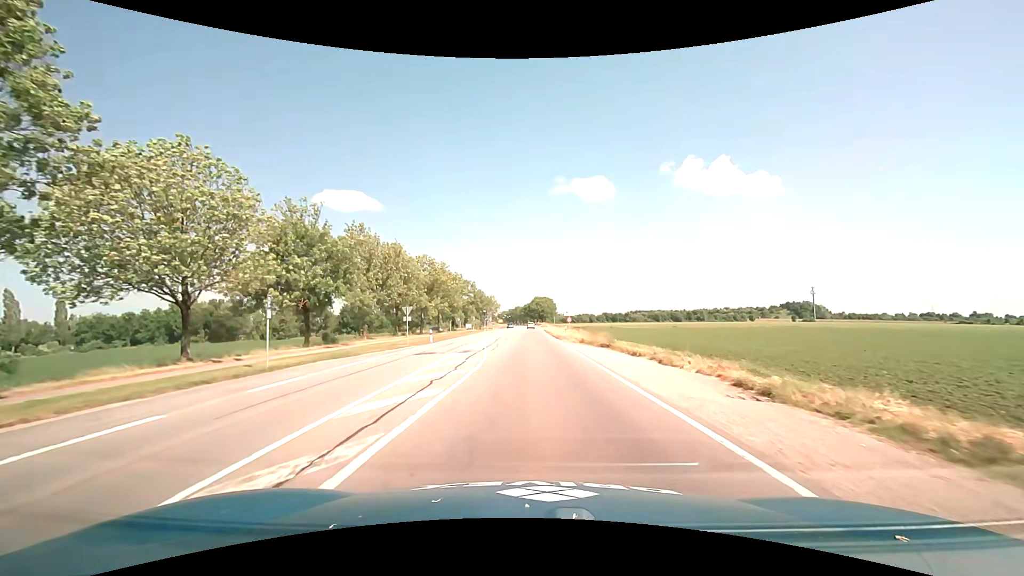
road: secondary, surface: asphalt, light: Day
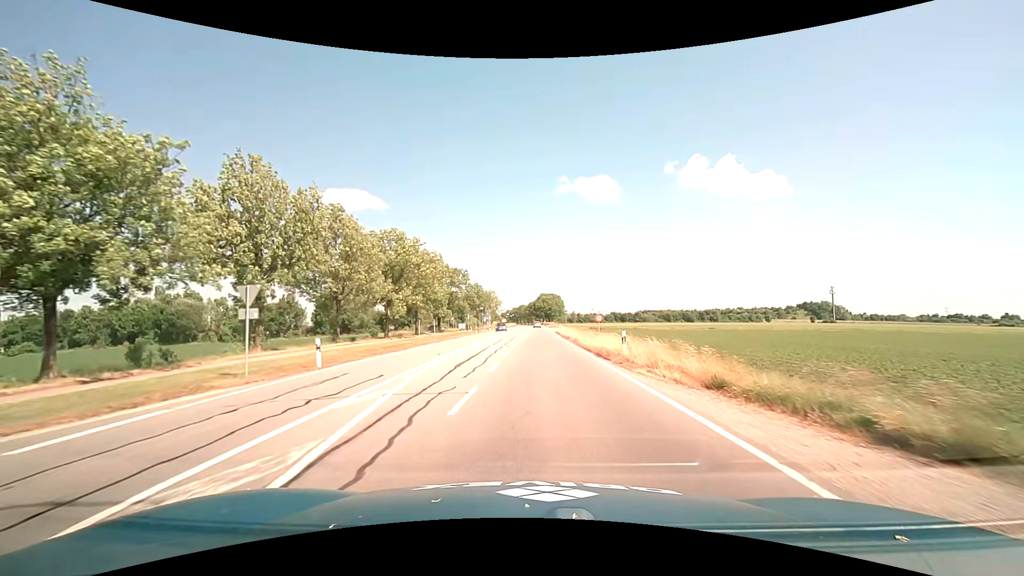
(-0.2, +23.0) m; -1°
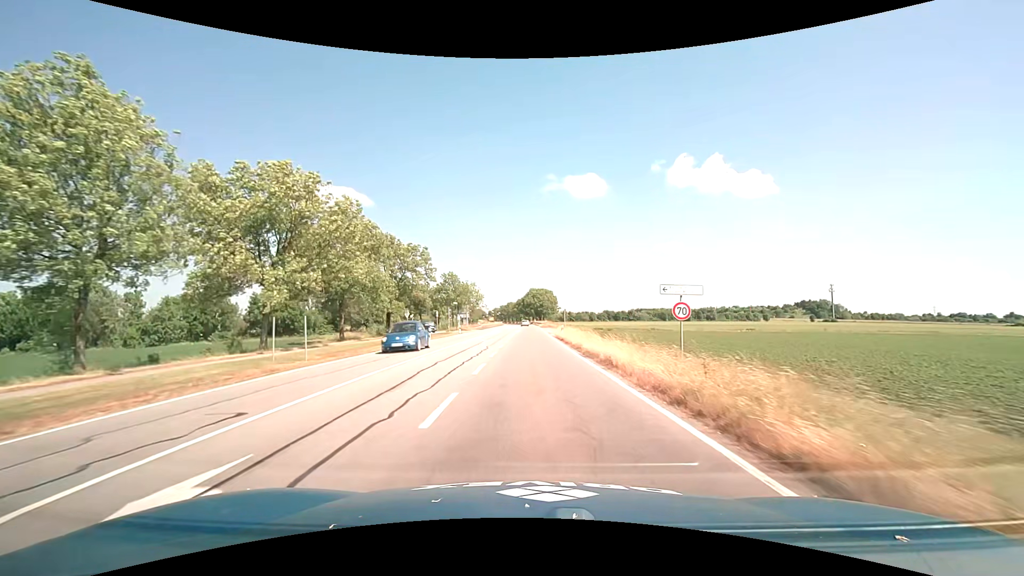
(+0.4, +25.2) m; +1°
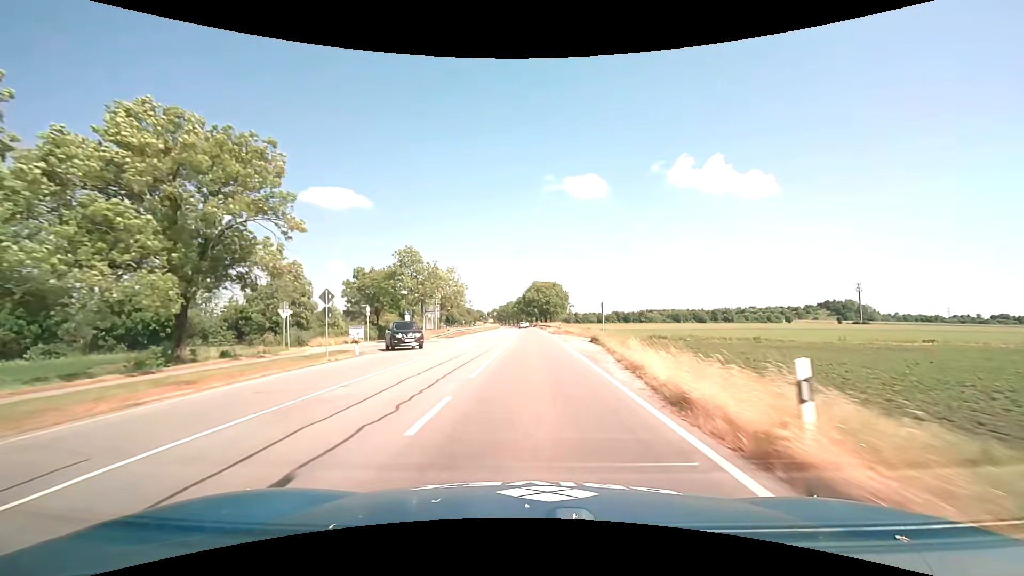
(+0.1, +37.5) m; 0°
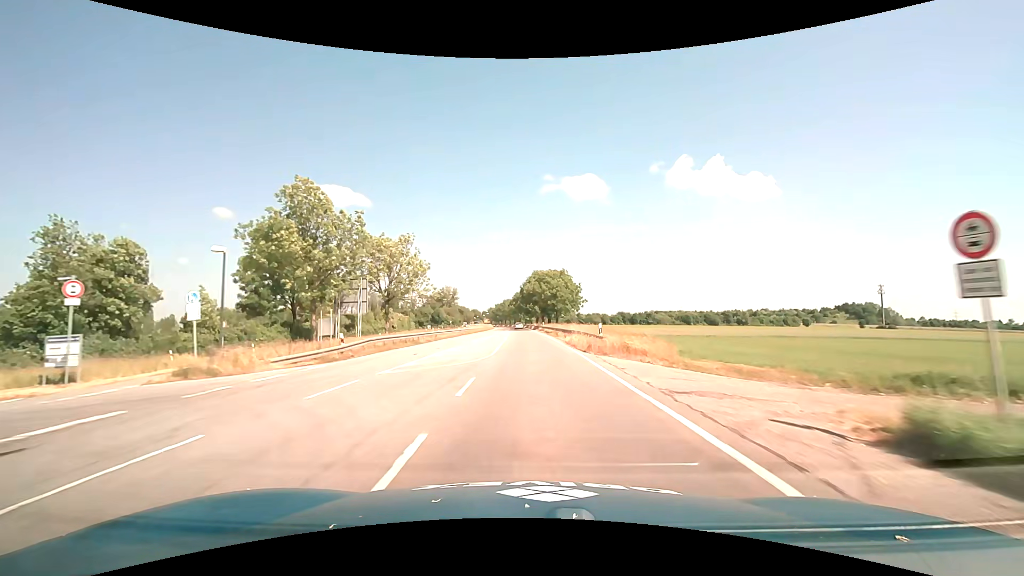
(-0.1, +31.2) m; 0°
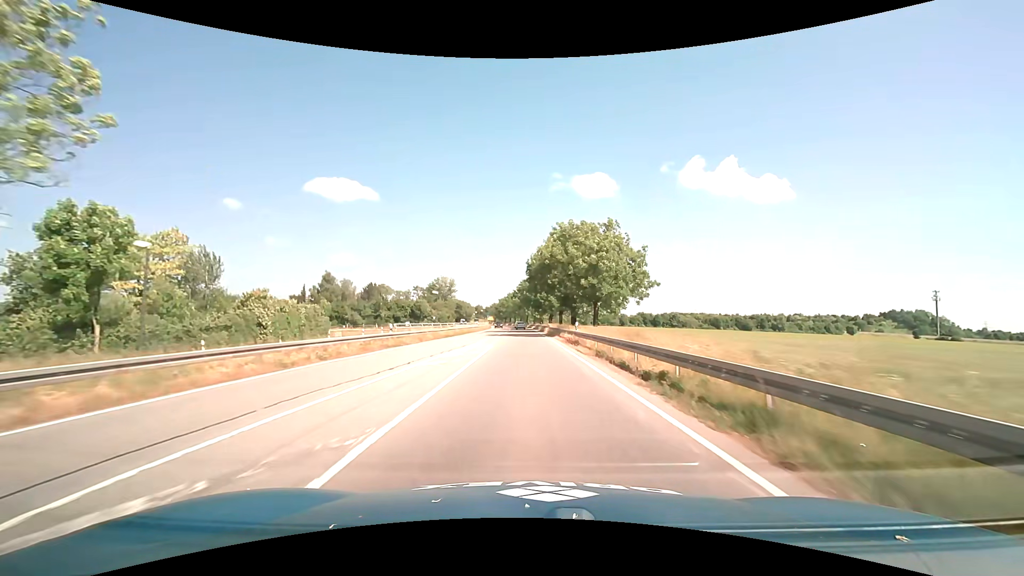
(-0.3, +43.7) m; -1°
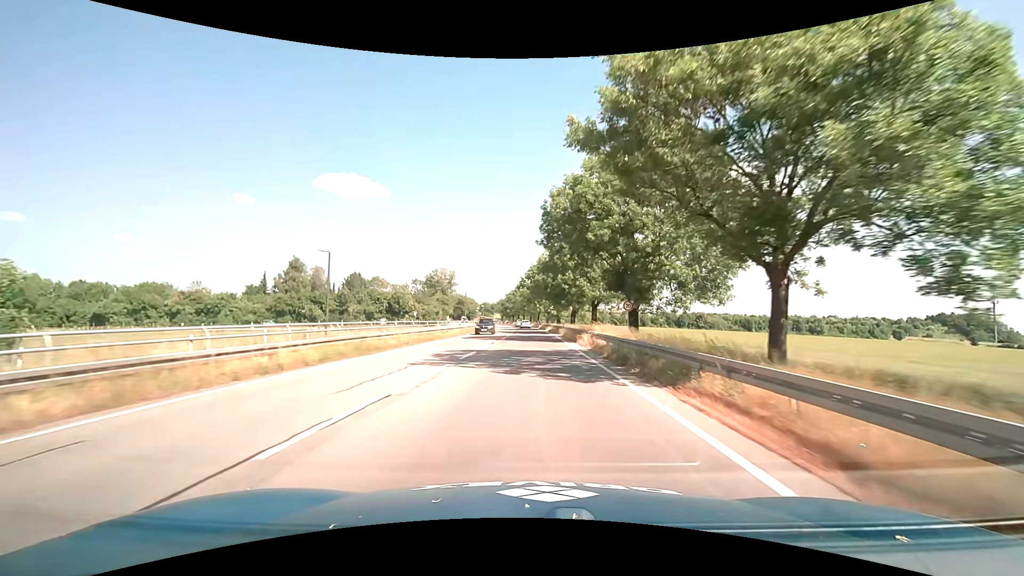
(-0.3, +32.4) m; -1°
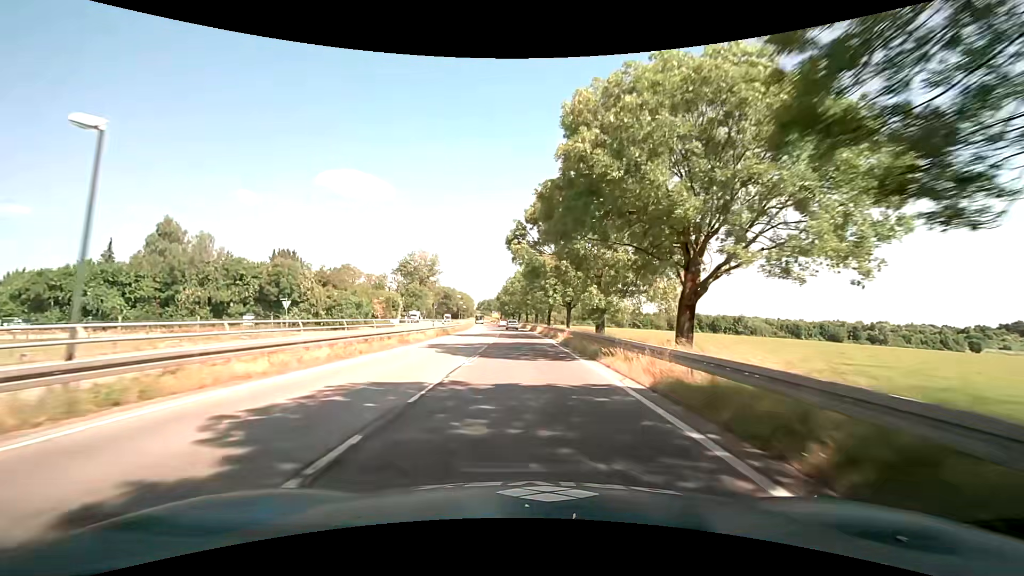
(+0.2, +52.4) m; -1°
